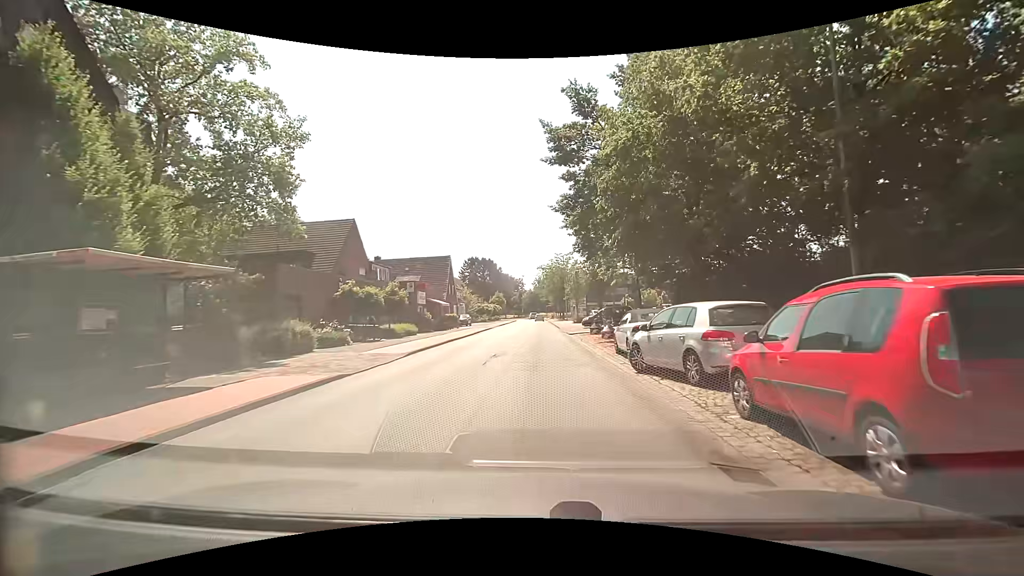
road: tertiary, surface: asphalt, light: Day
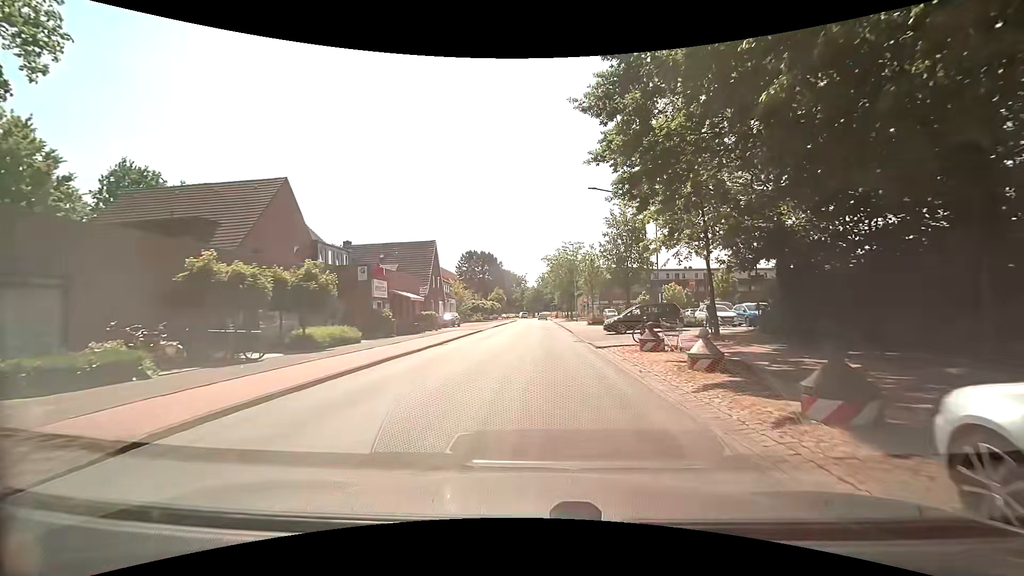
(-0.2, +13.4) m; -1°
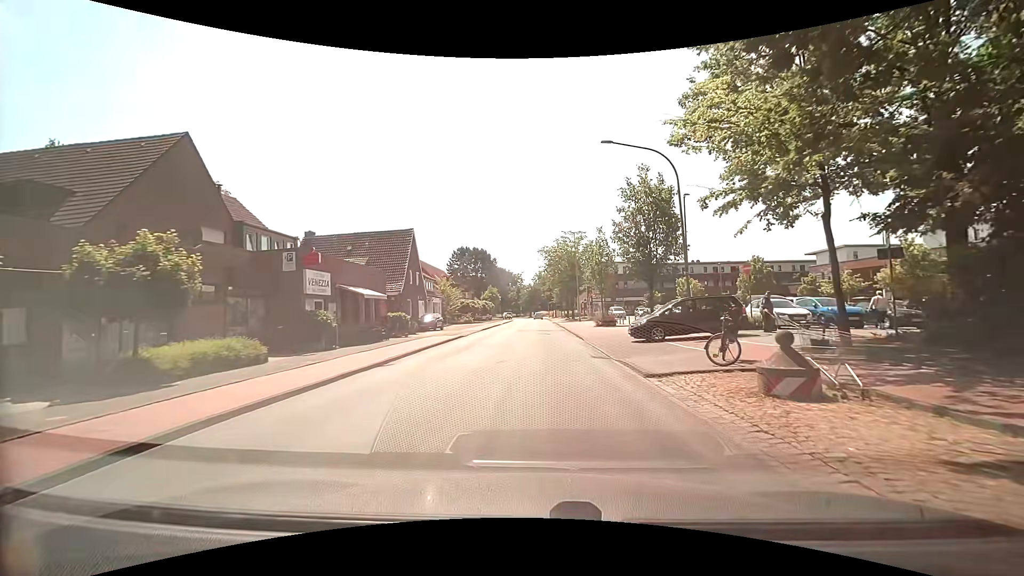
(0.0, +9.0) m; -1°
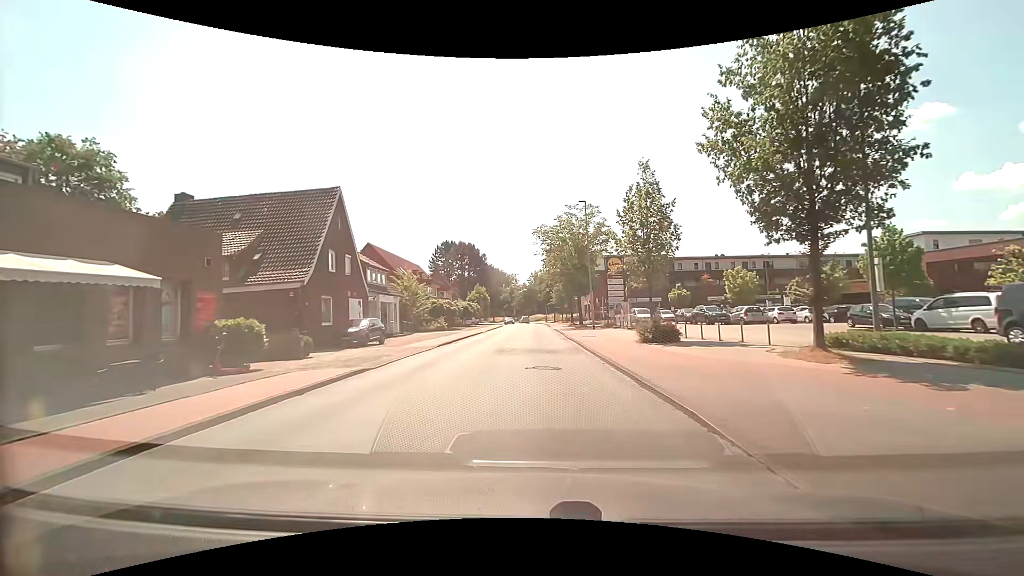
(+0.4, +18.0) m; +1°
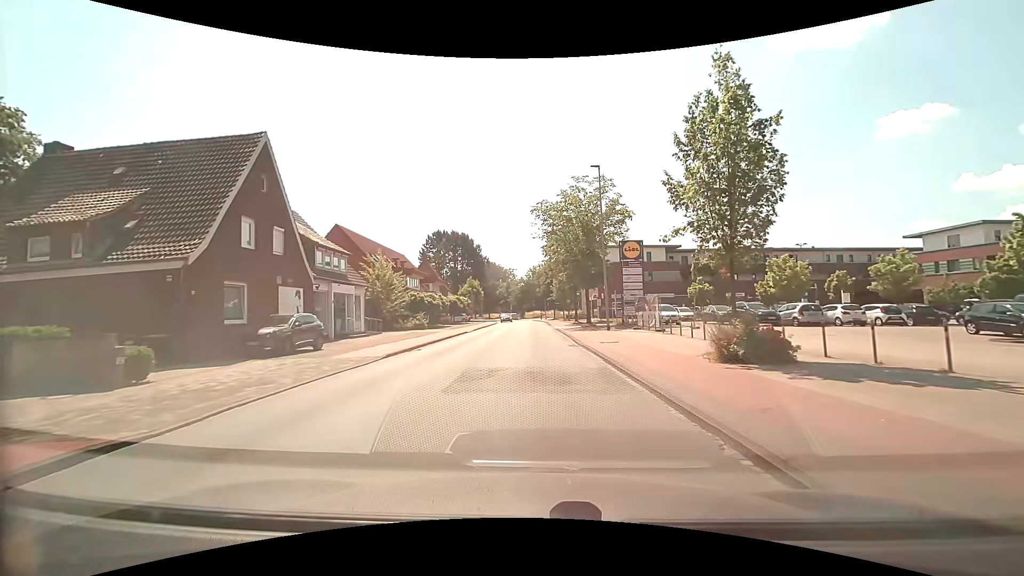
(0.0, +9.0) m; 0°
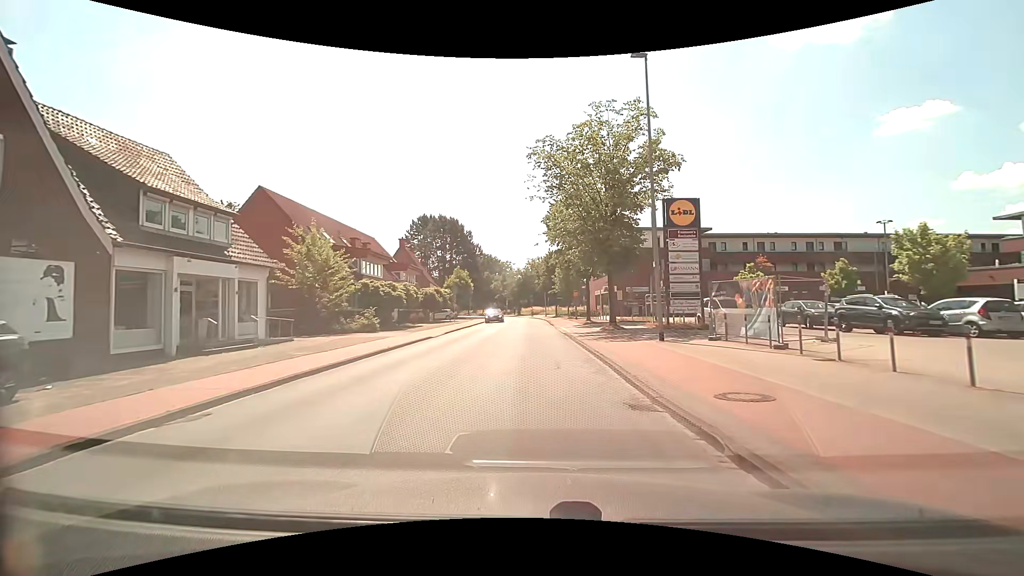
(+0.2, +13.4) m; 0°
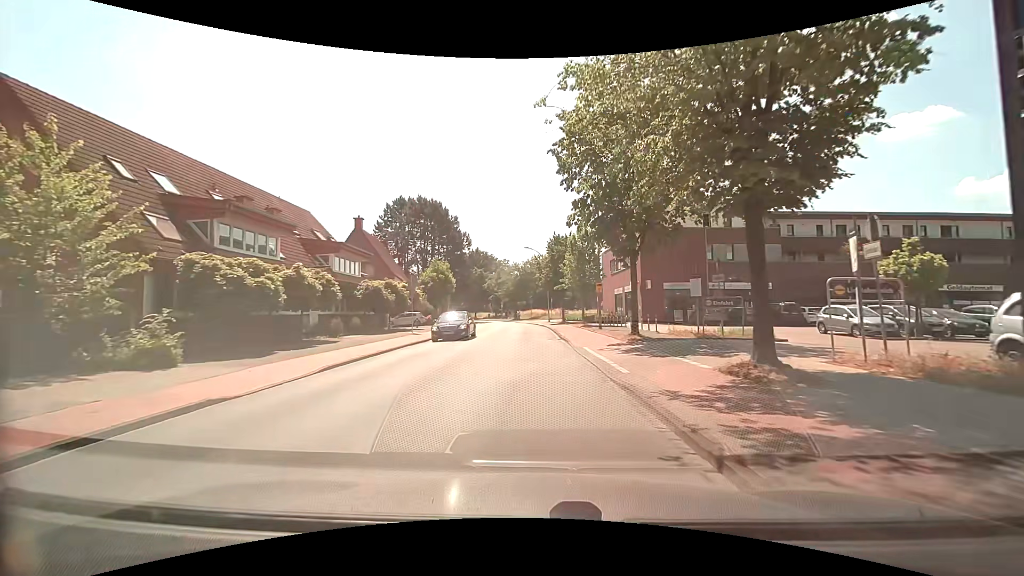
(+0.1, +18.0) m; 0°
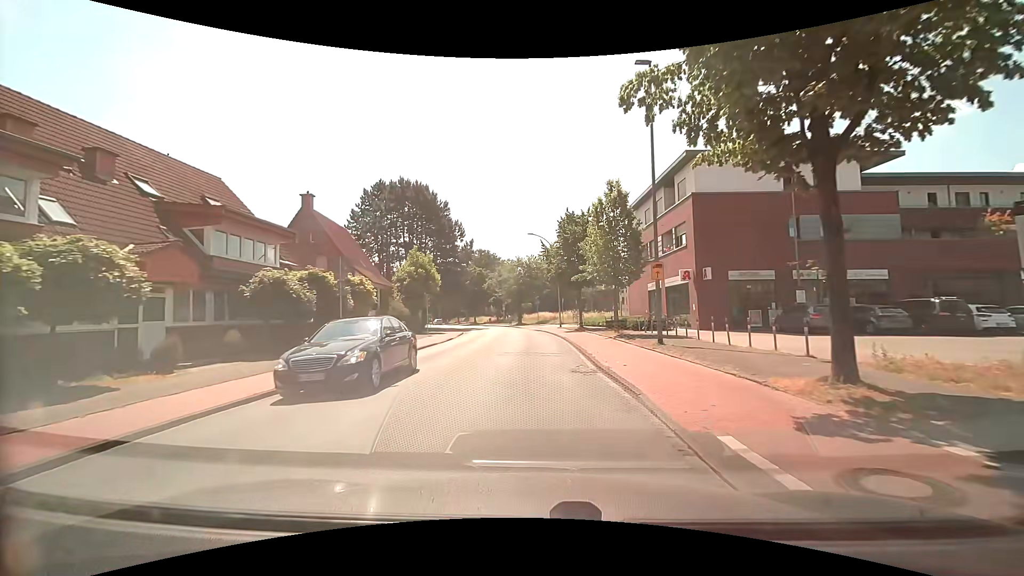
(-0.1, +13.5) m; -2°
(0, +10) (0, +20) (0, +30) (0, +40) (-1, +50) (-2, +60) (-4, +70) (-6, +79) (-9, +89) (-12, +98) m
